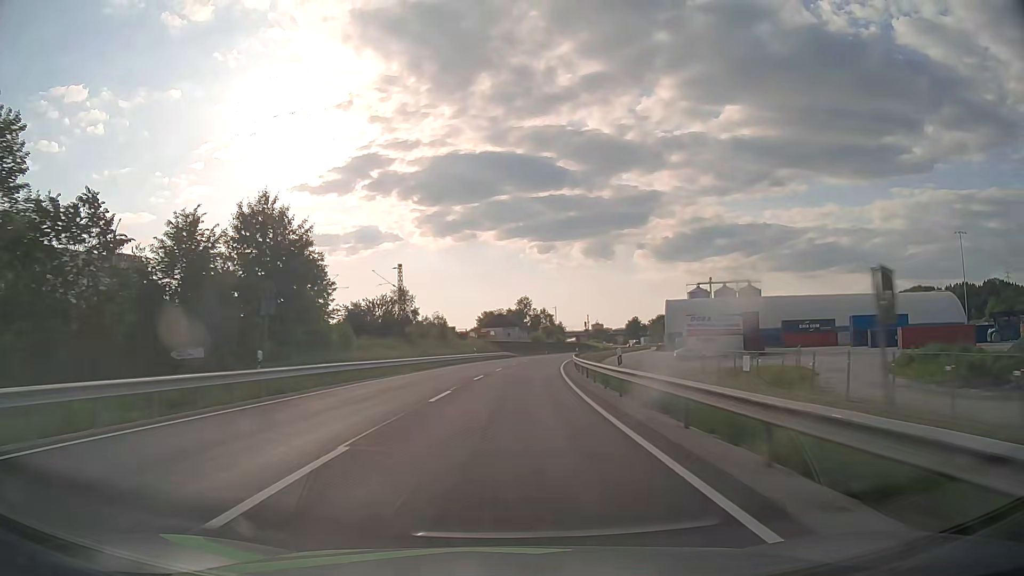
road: primary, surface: asphalt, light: Day
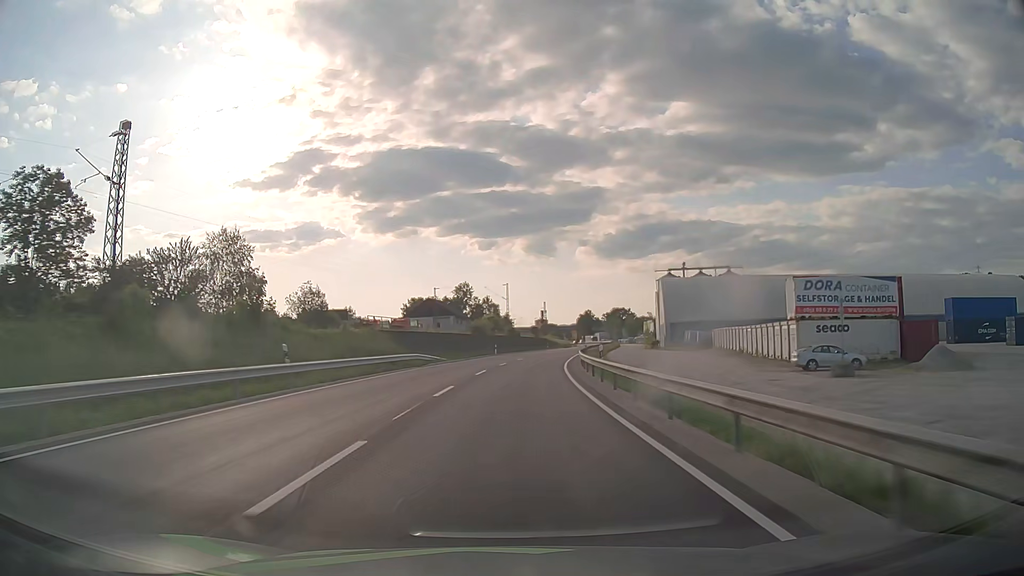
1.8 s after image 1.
(+2.2, +47.3) m; +5°
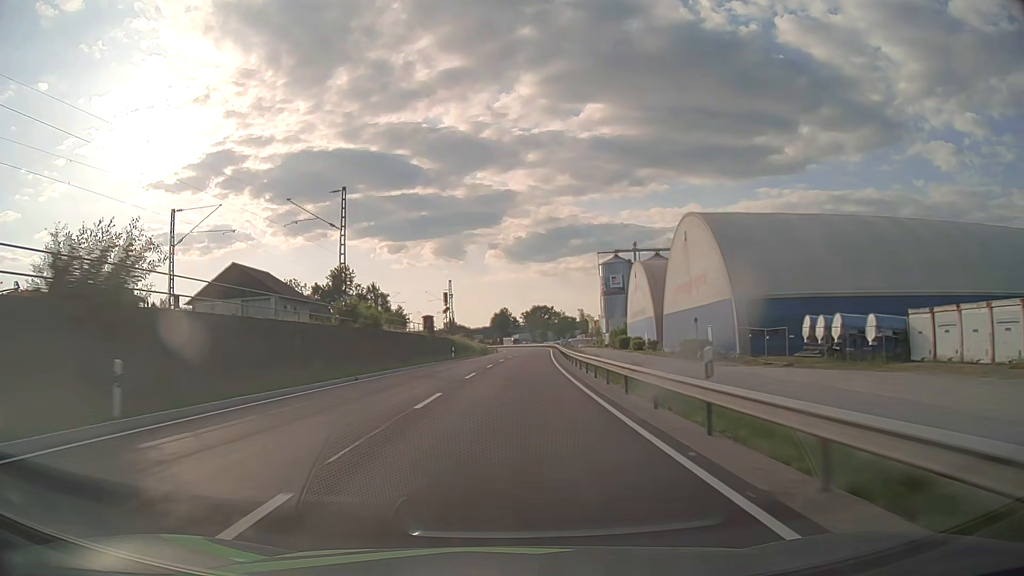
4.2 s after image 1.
(+4.4, +62.9) m; +8°
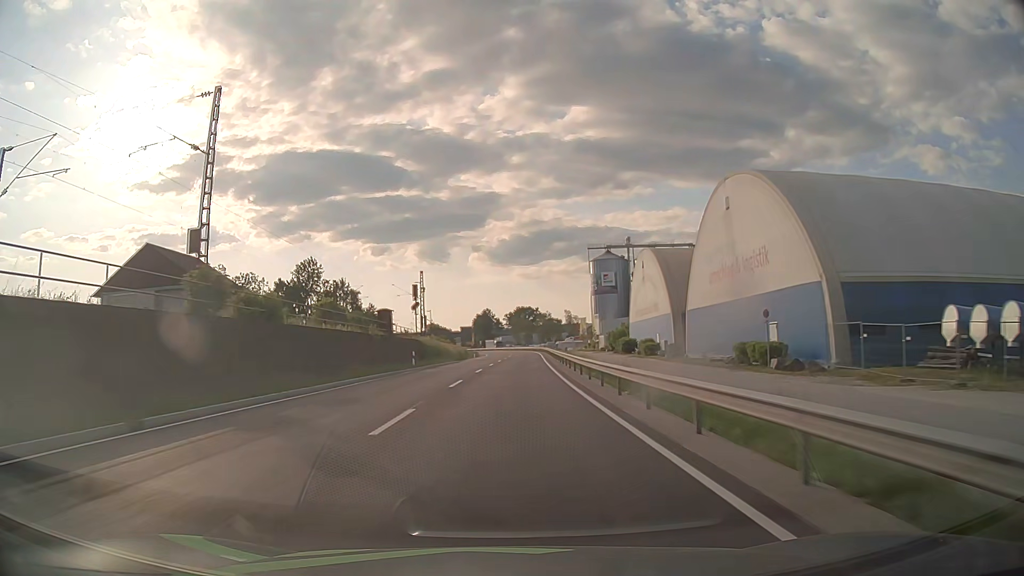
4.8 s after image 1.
(+0.2, +15.8) m; +1°
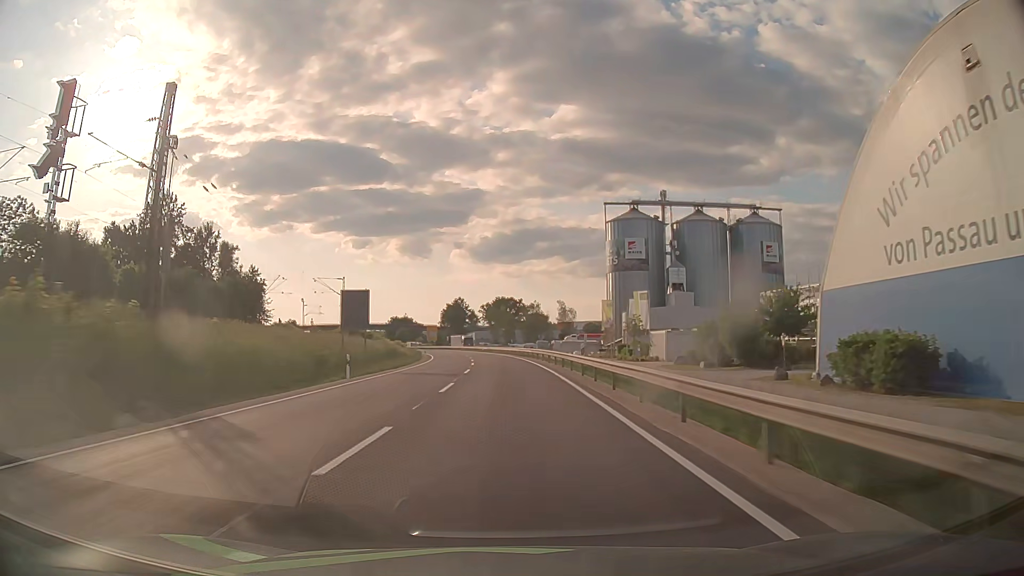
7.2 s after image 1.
(+1.8, +63.1) m; +2°
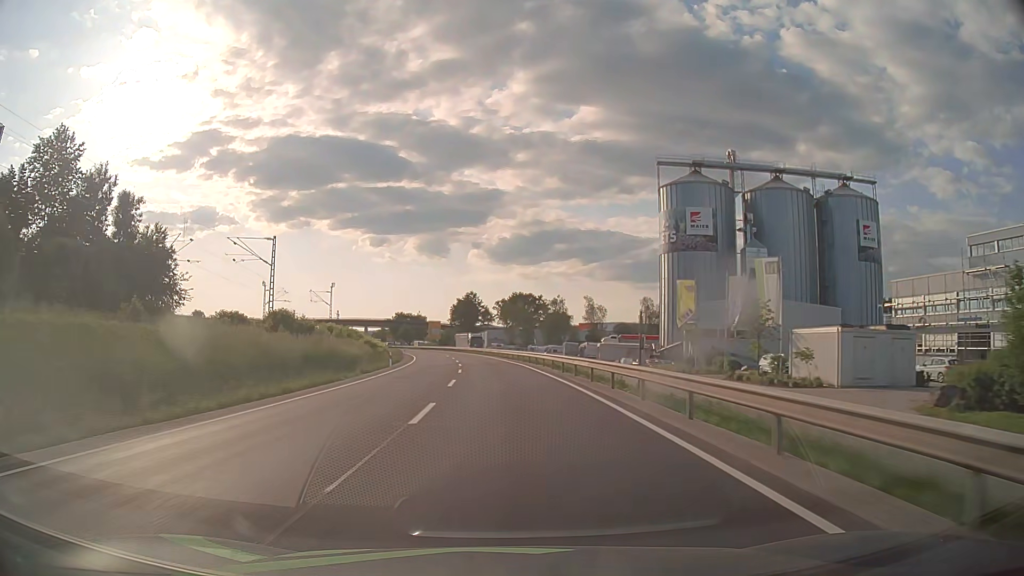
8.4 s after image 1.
(-0.3, +31.6) m; -1°
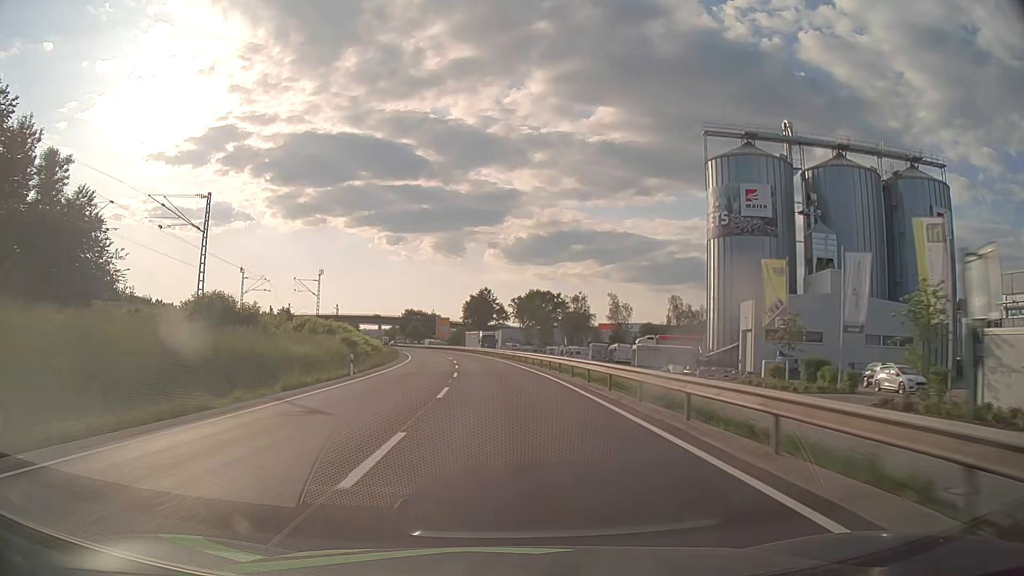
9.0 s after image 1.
(-0.2, +15.8) m; -1°
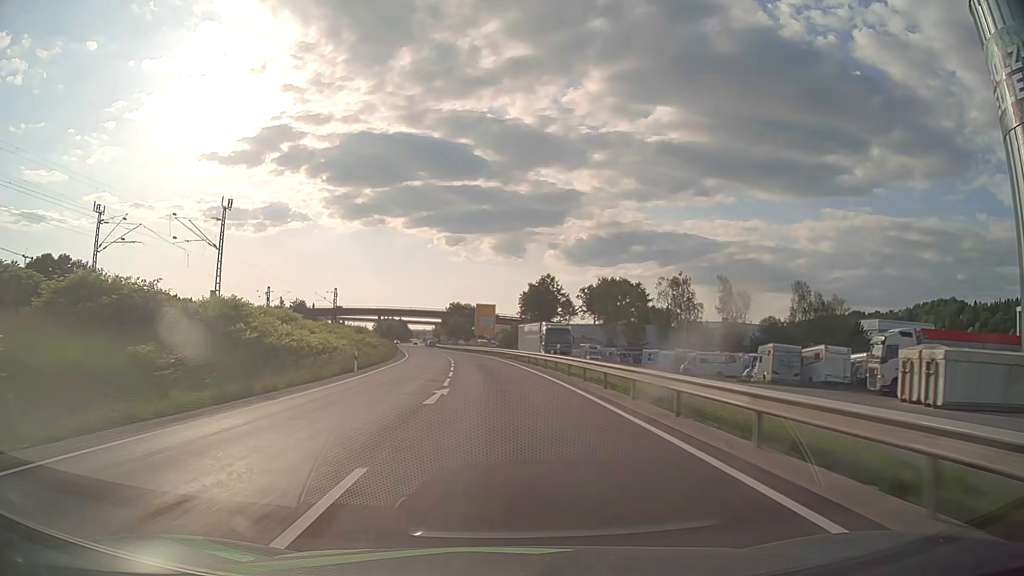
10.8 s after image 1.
(-1.8, +47.4) m; -5°
(0, +10) (0, +20) (-1, +30) (-2, +40) (-3, +50) (-4, +60) (-5, +70) (-7, +80) (-8, +90) (-10, +99) m
